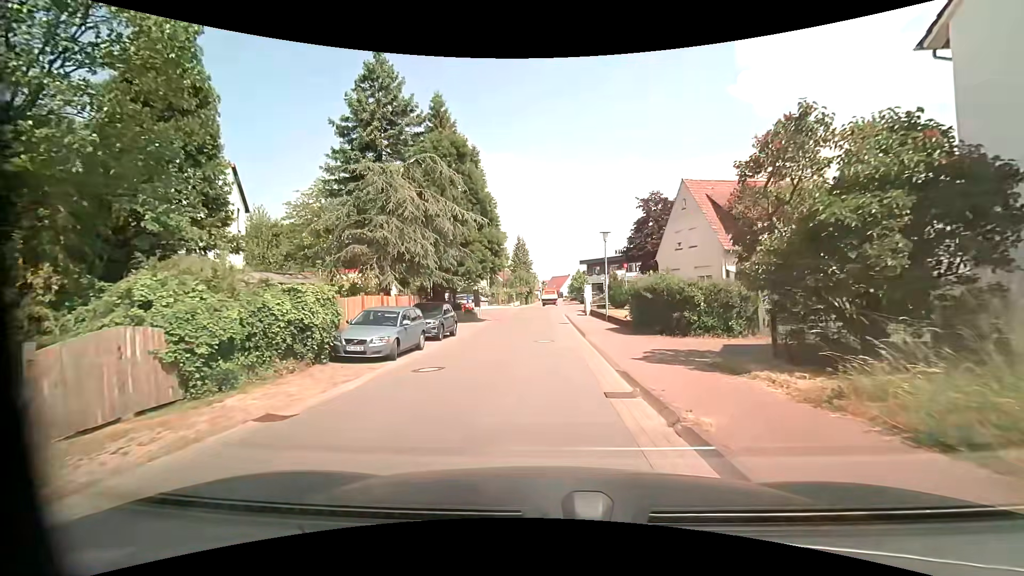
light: Day
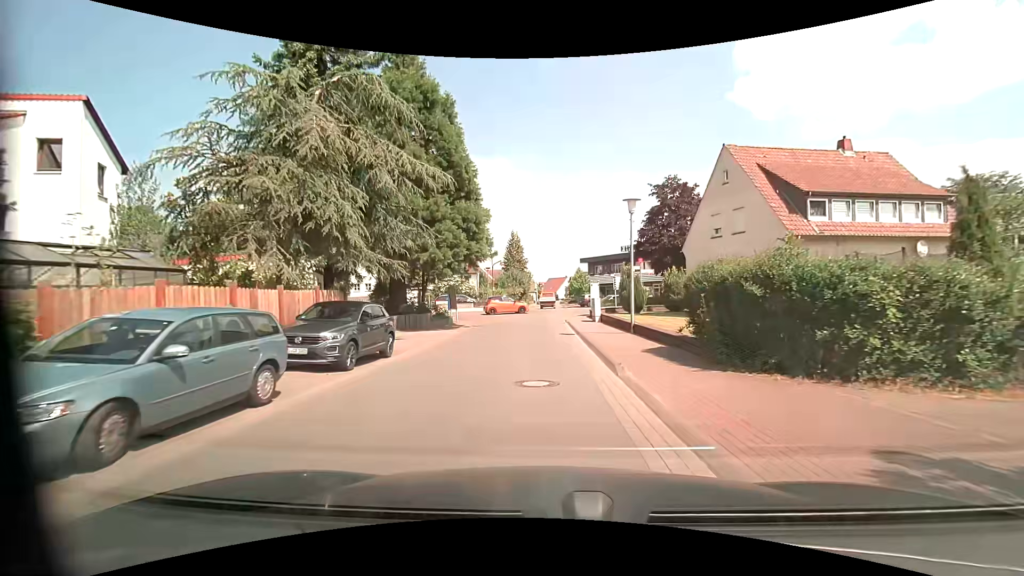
(-0.1, +9.2) m; -1°
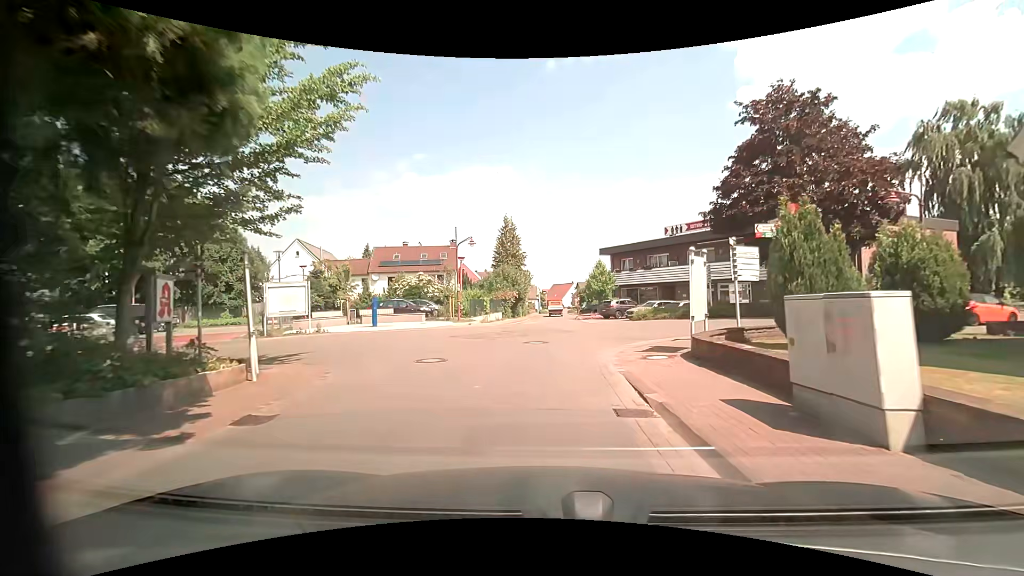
(+0.1, +22.8) m; 0°
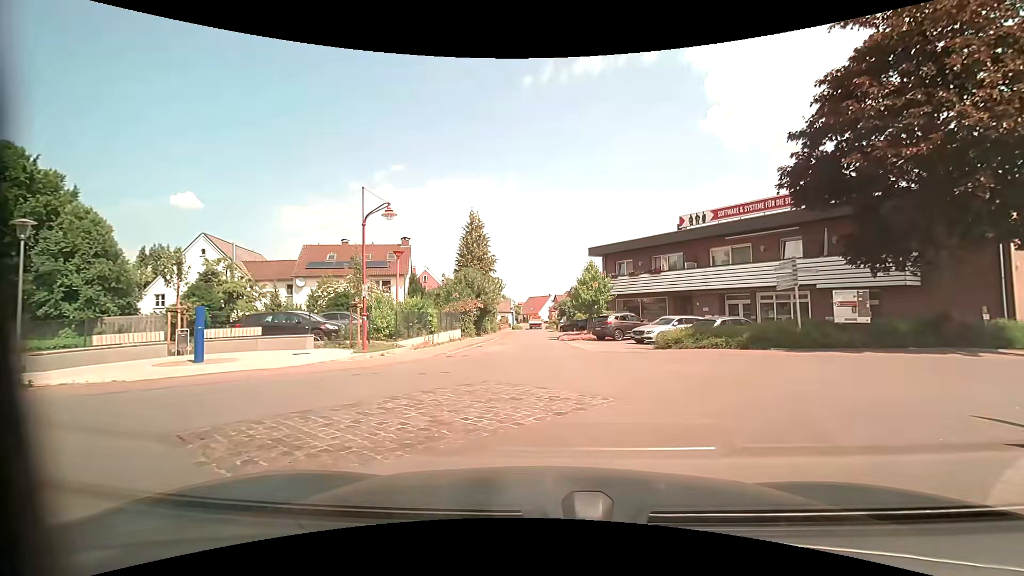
(0.0, +11.7) m; +1°
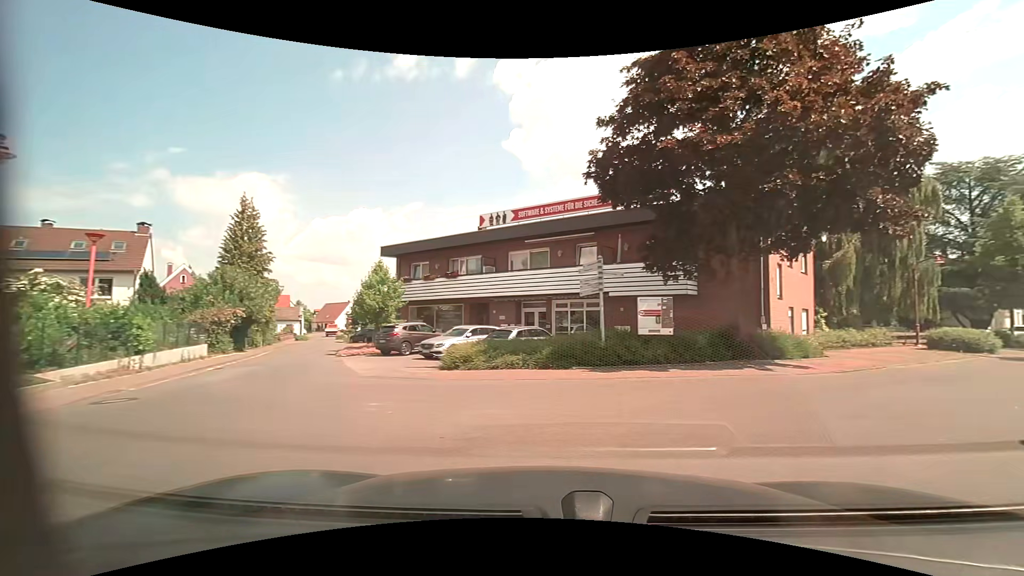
(+0.8, +4.9) m; +20°
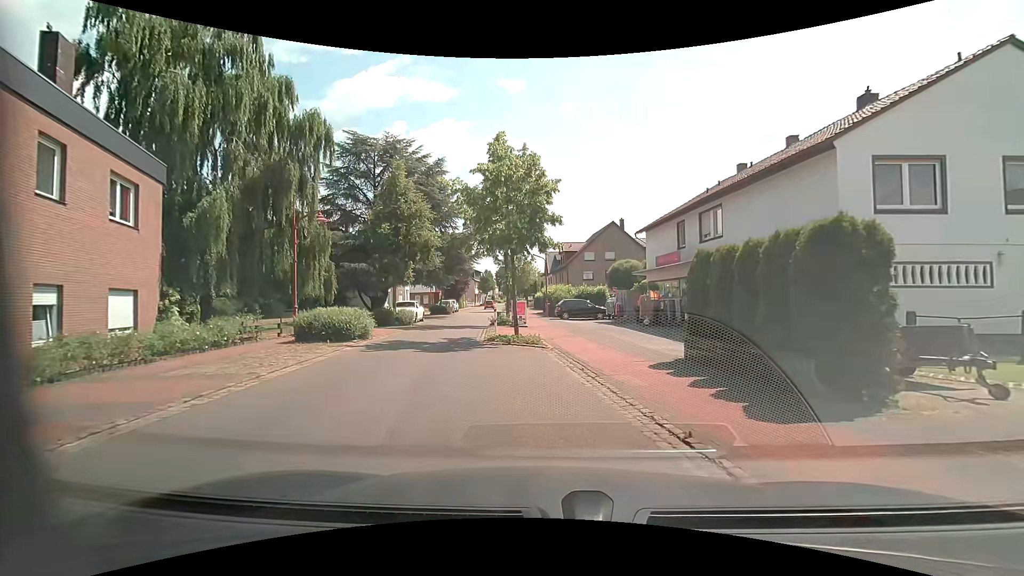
(+8.5, +10.7) m; +57°
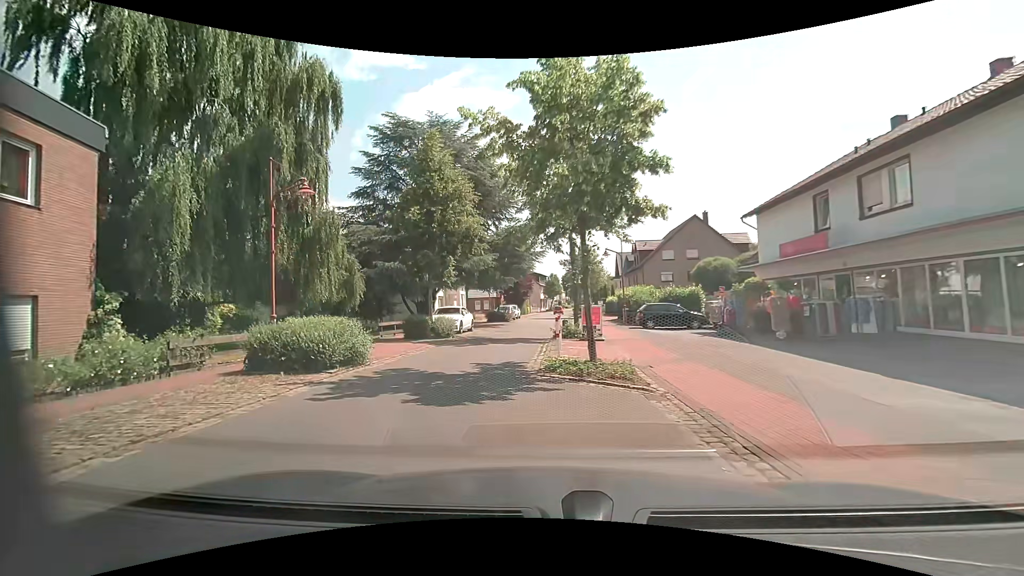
(0.0, +6.6) m; -5°
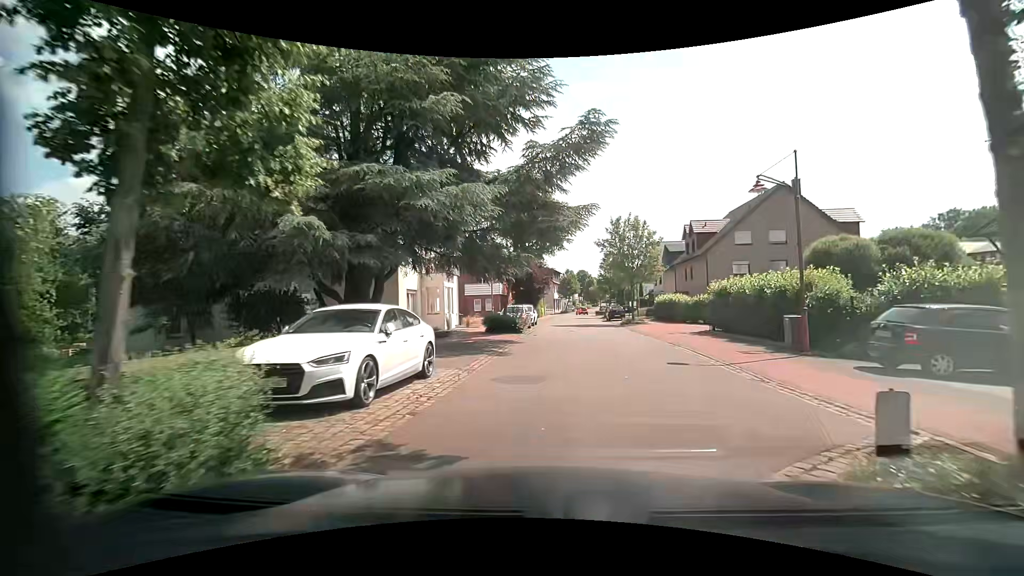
(-1.9, +18.0) m; -2°
